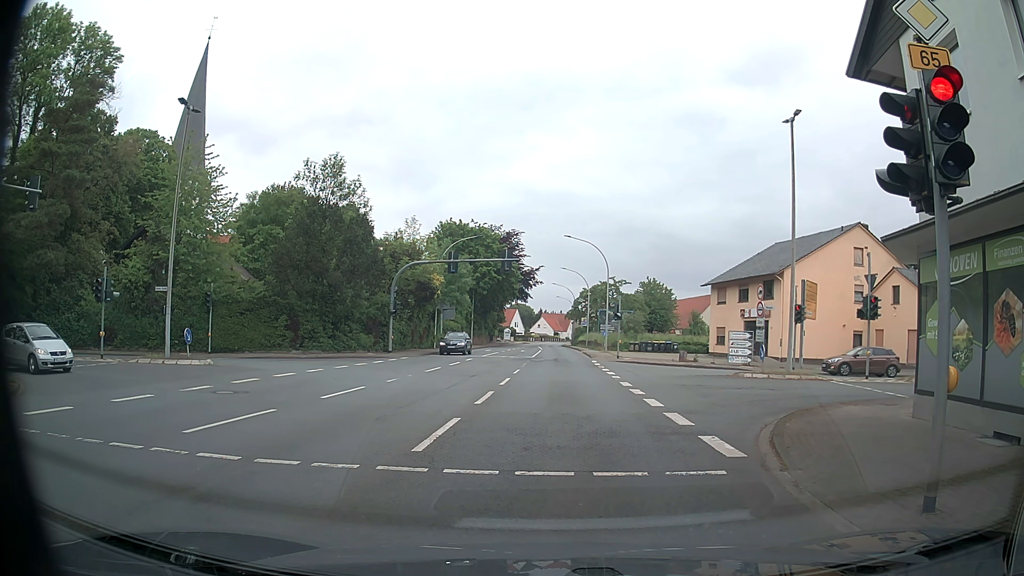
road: primary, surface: asphalt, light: Day
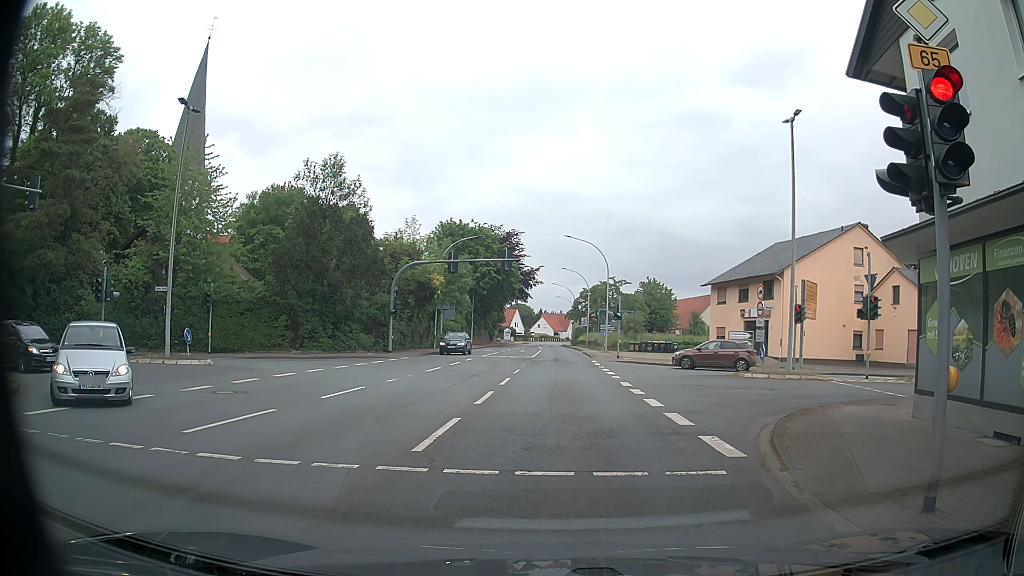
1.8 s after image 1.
(0.0, 0.0) m; 0°
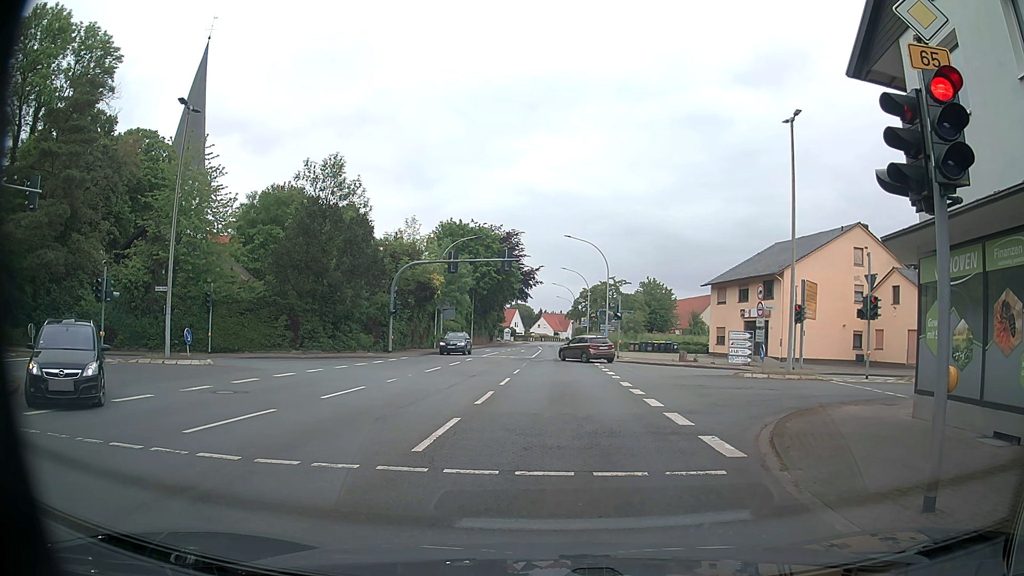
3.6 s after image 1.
(0.0, 0.0) m; 0°
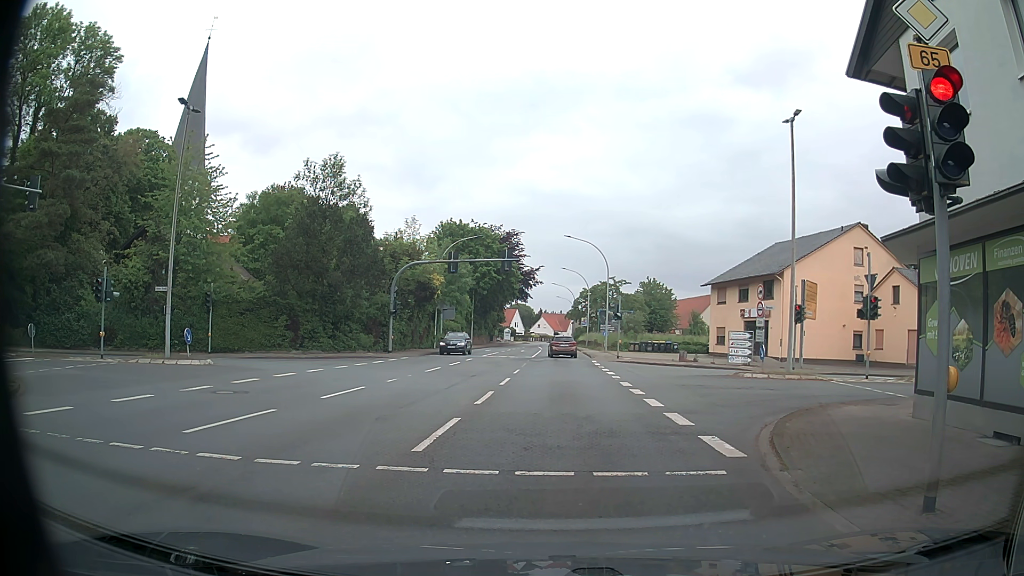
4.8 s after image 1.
(0.0, 0.0) m; 0°
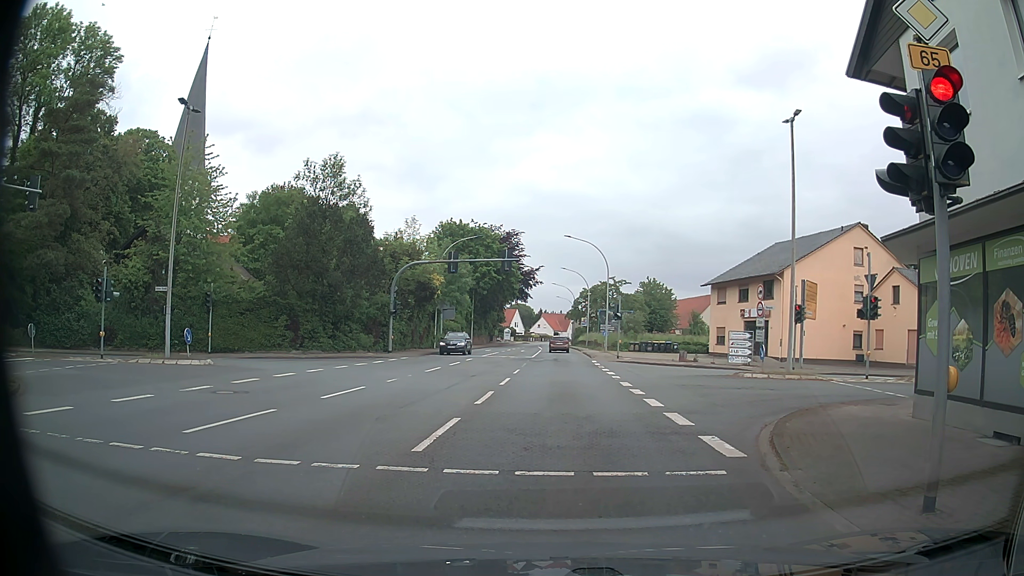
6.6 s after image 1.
(0.0, 0.0) m; 0°
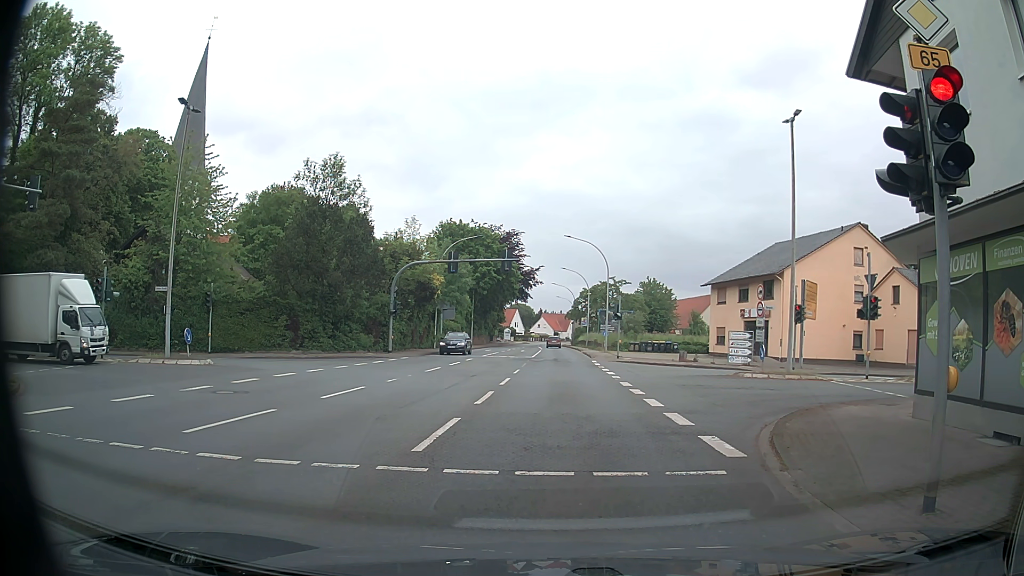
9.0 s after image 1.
(0.0, 0.0) m; 0°
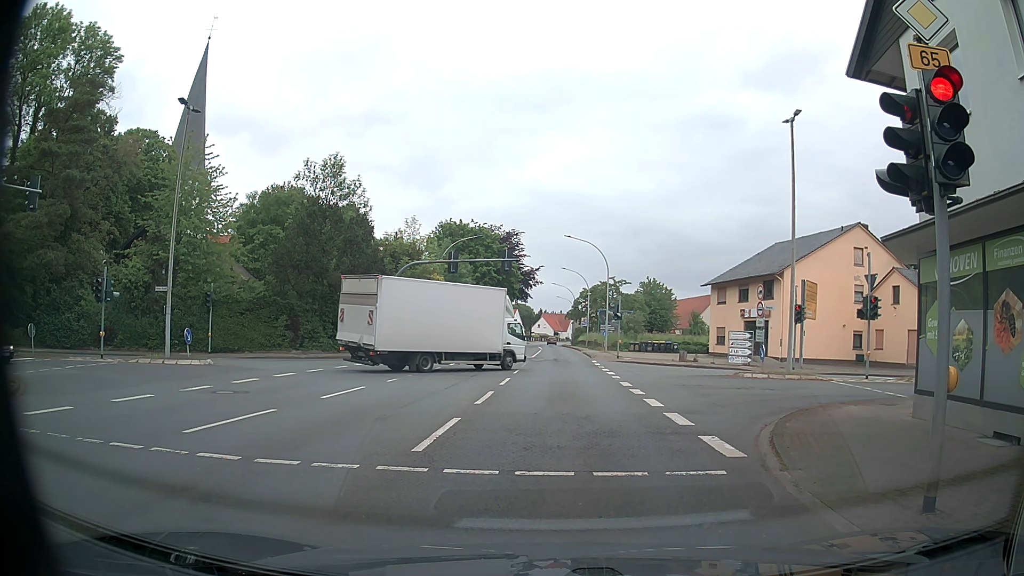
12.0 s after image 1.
(0.0, 0.0) m; 0°
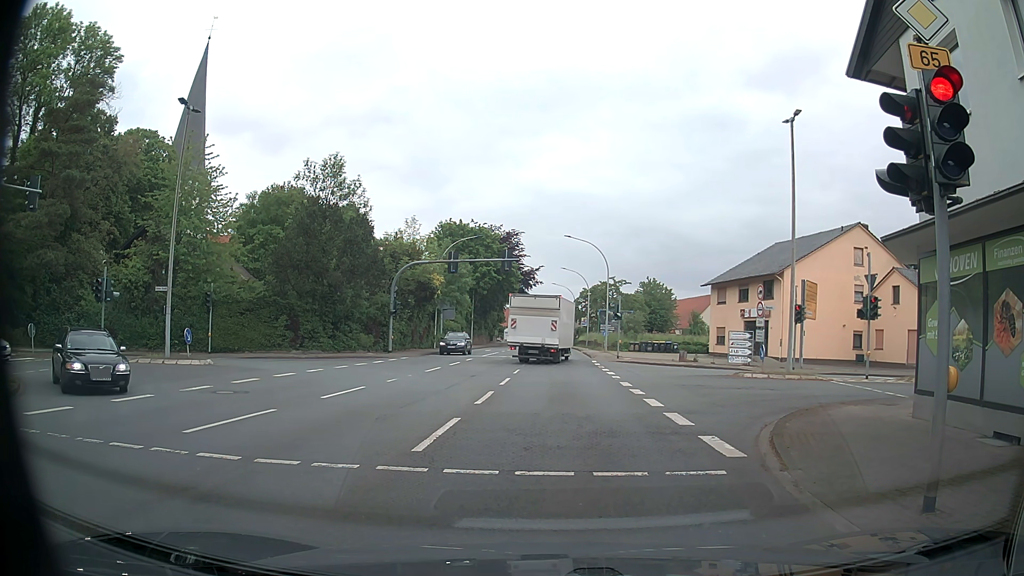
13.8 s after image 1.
(0.0, 0.0) m; 0°
(0, +10) (0, +20) (0, +30) (0, +40) (0, +50) (0, +60) (0, +70) (0, +80) (0, +90) (0, +100) m
